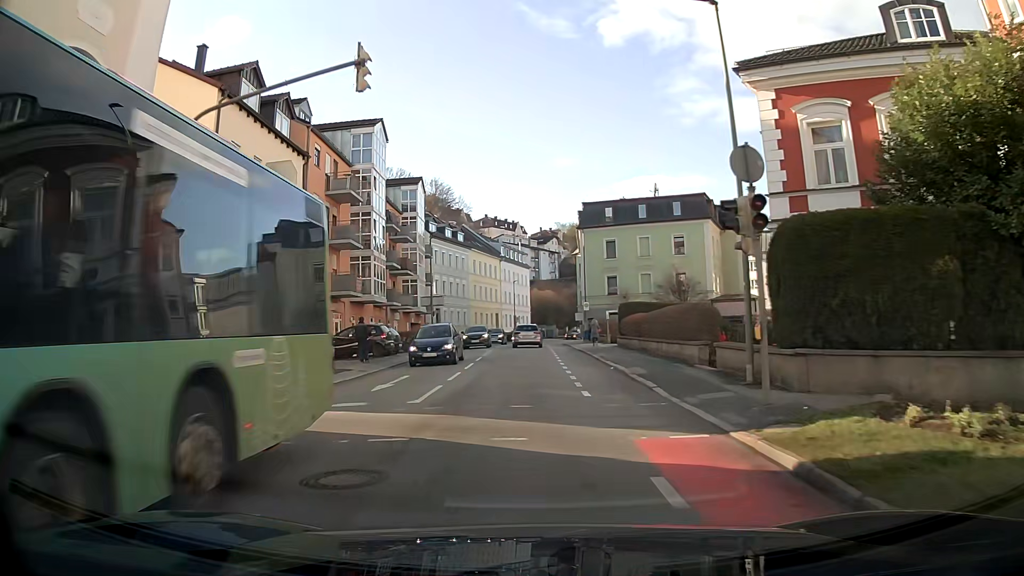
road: tertiary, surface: asphalt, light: Day
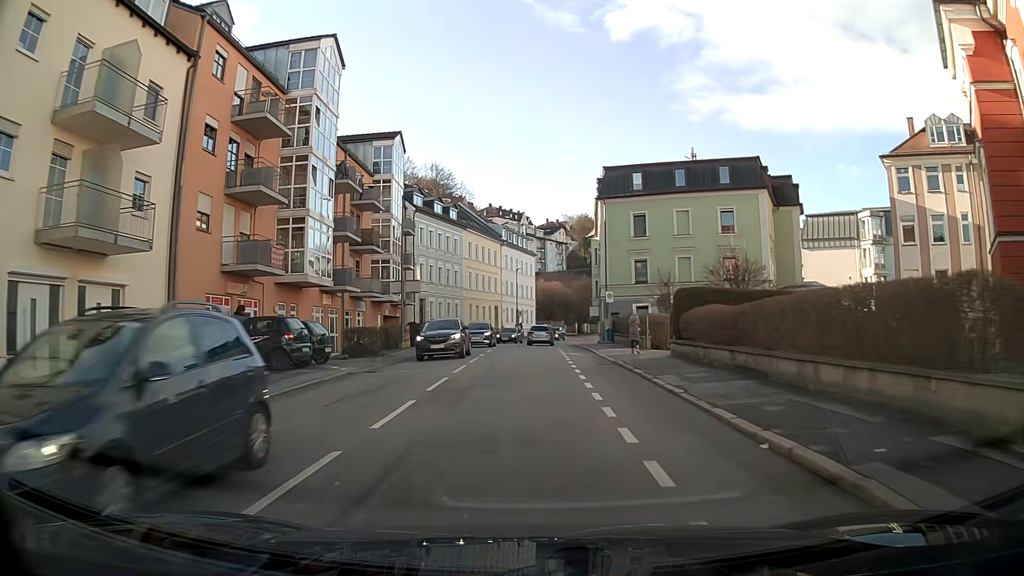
(-0.1, +13.1) m; -1°
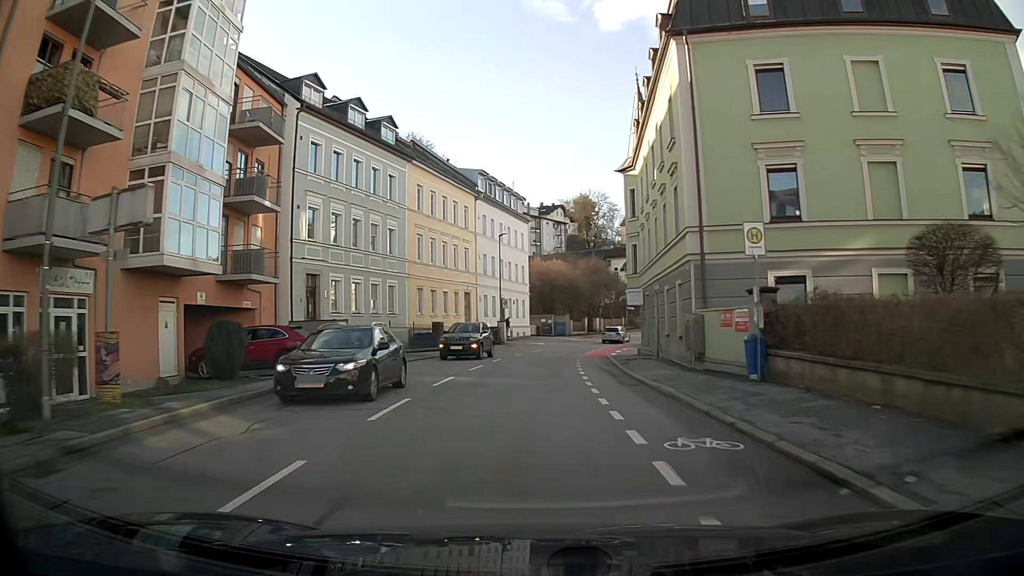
(+0.3, +28.1) m; +1°
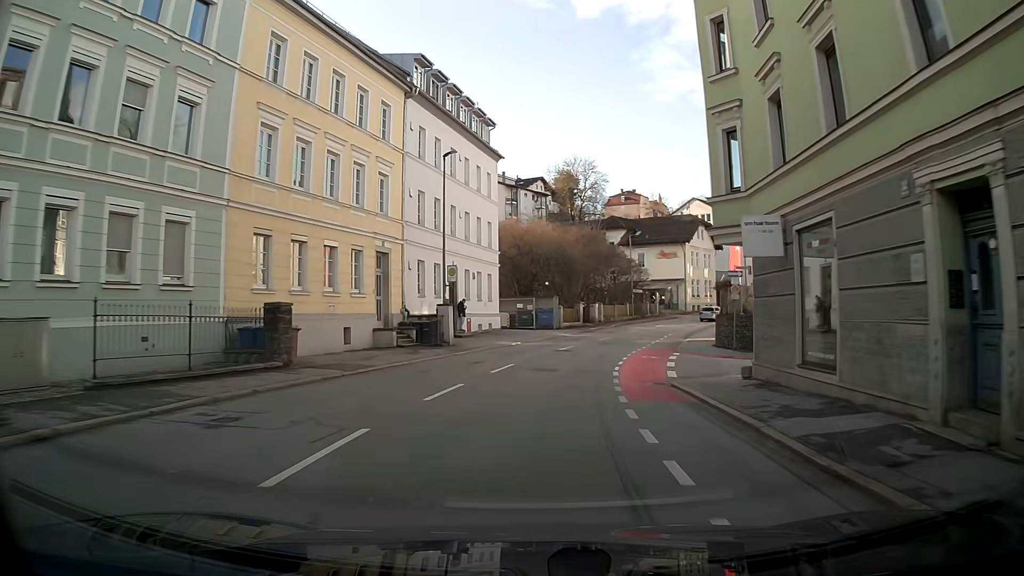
(+0.2, +22.1) m; +3°
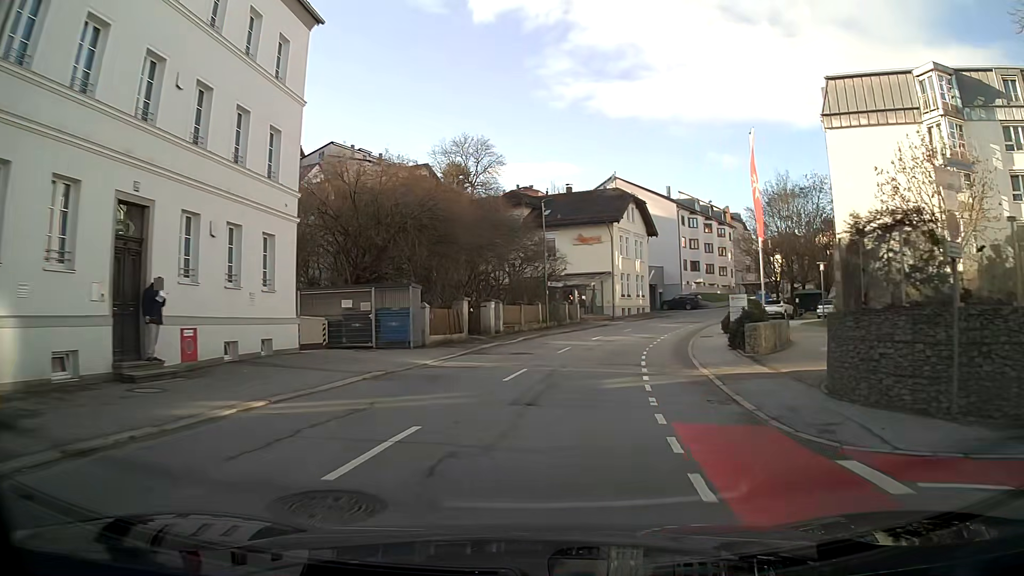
(+1.6, +22.2) m; +9°
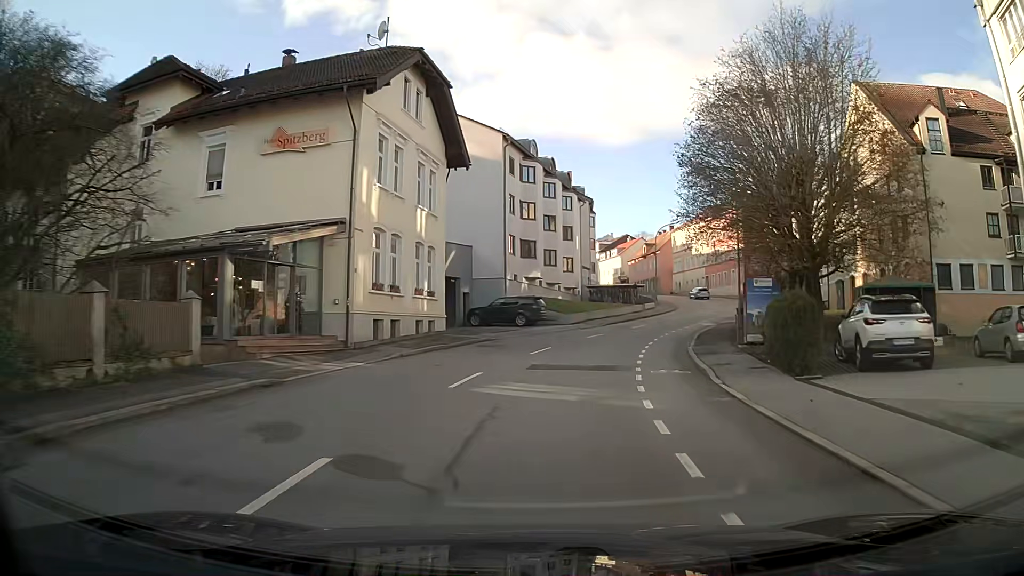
(+6.1, +37.3) m; +18°
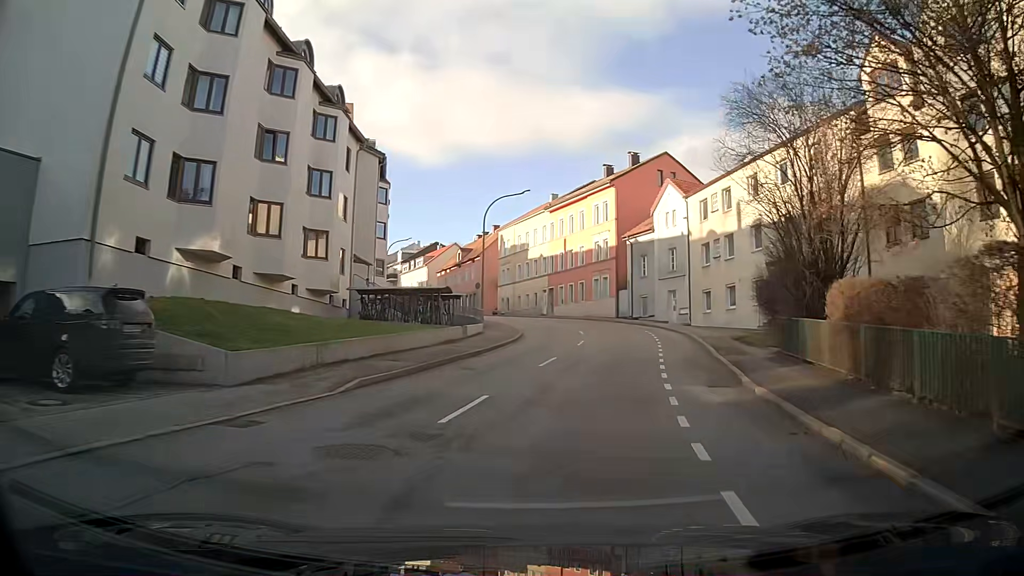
(+4.0, +29.4) m; +16°
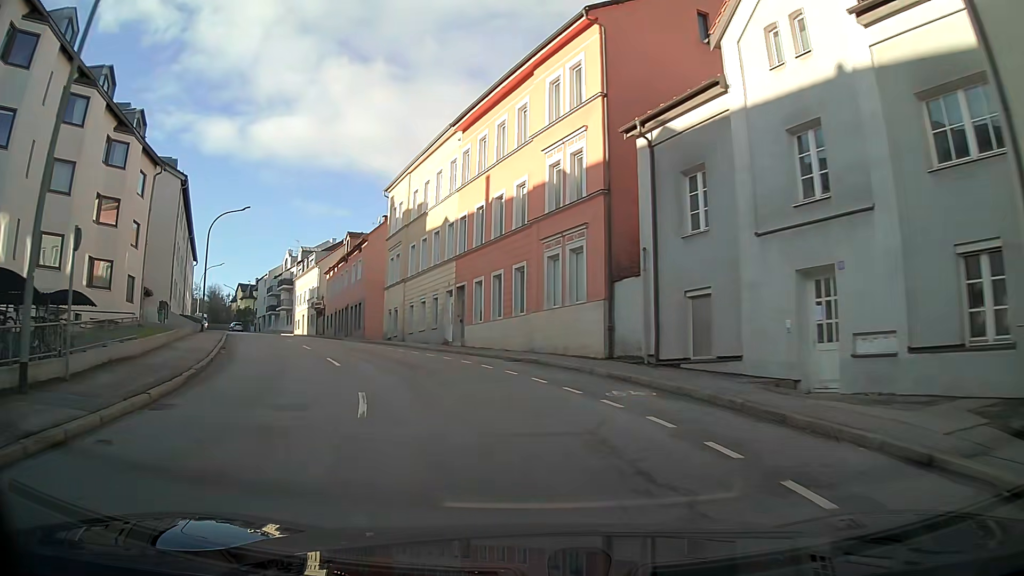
(+2.7, +35.8) m; -2°
